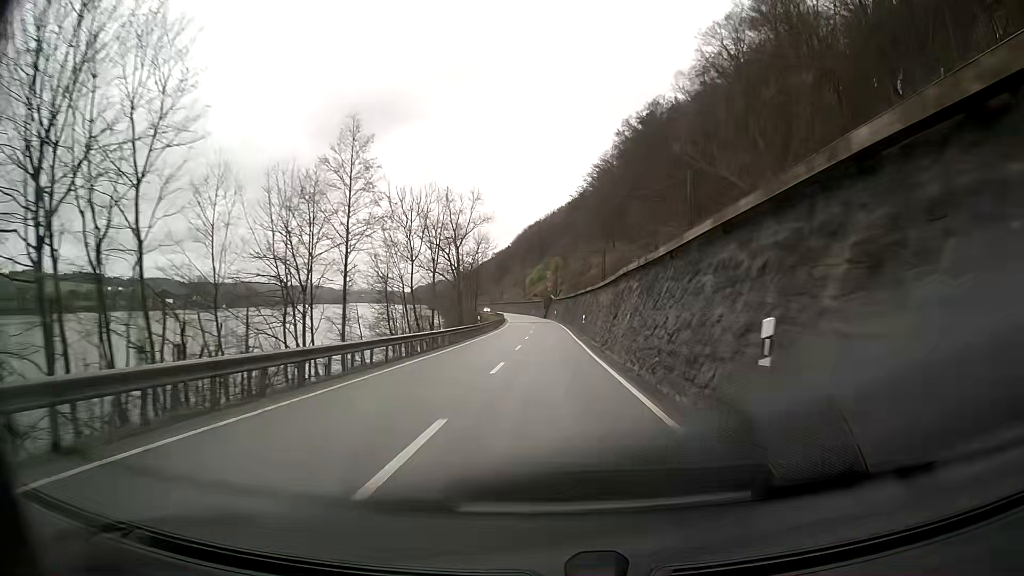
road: primary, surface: asphalt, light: Day
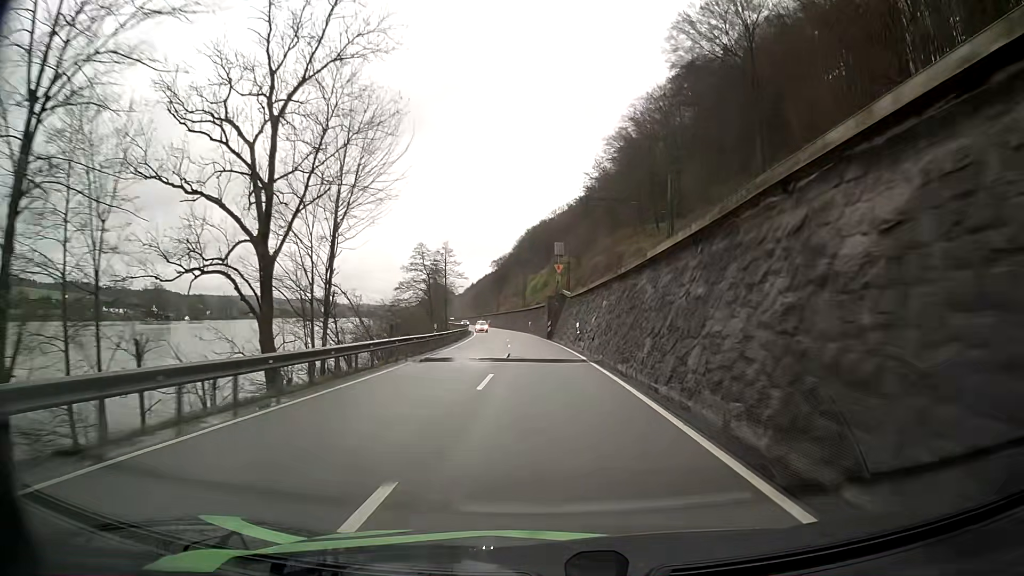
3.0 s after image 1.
(+0.1, +63.5) m; -1°
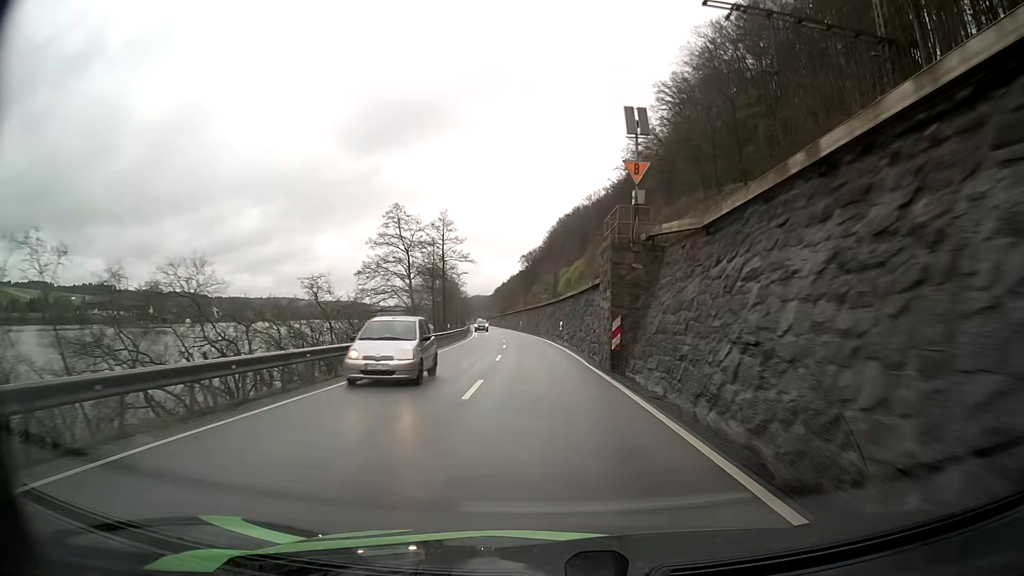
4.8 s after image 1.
(-0.7, +37.8) m; -3°
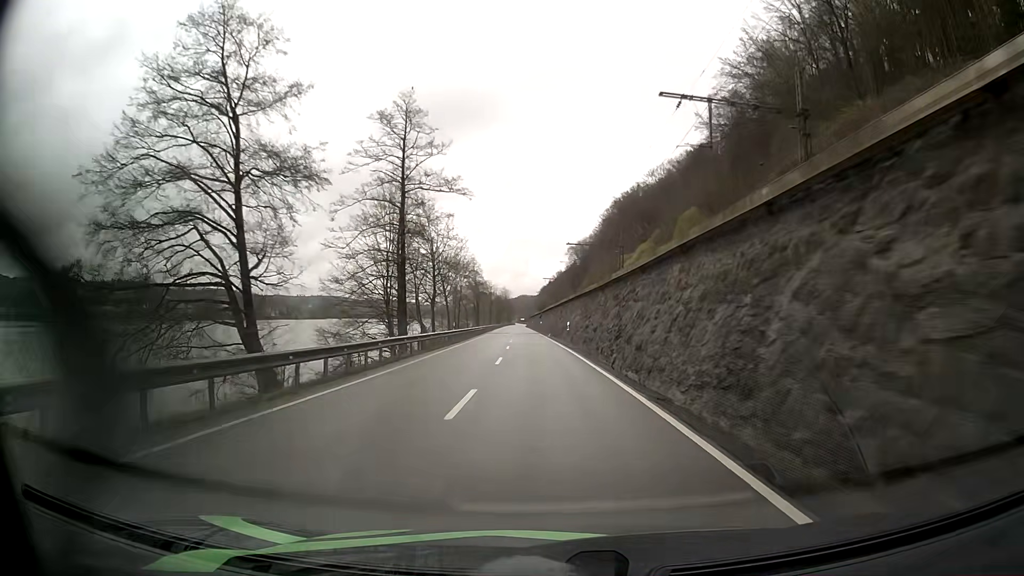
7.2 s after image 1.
(-1.8, +50.5) m; -4°
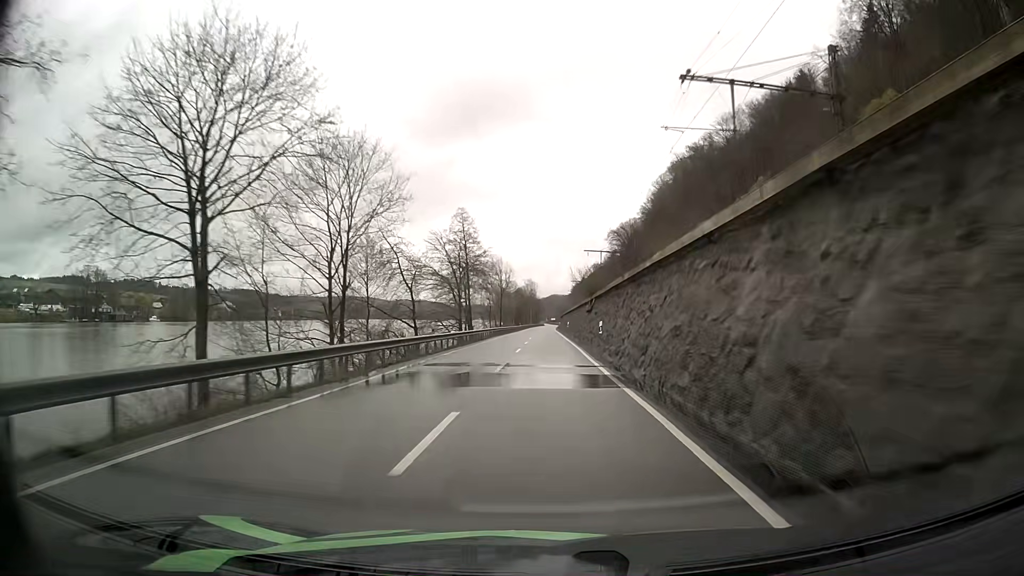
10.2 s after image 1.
(-2.2, +63.3) m; -3°
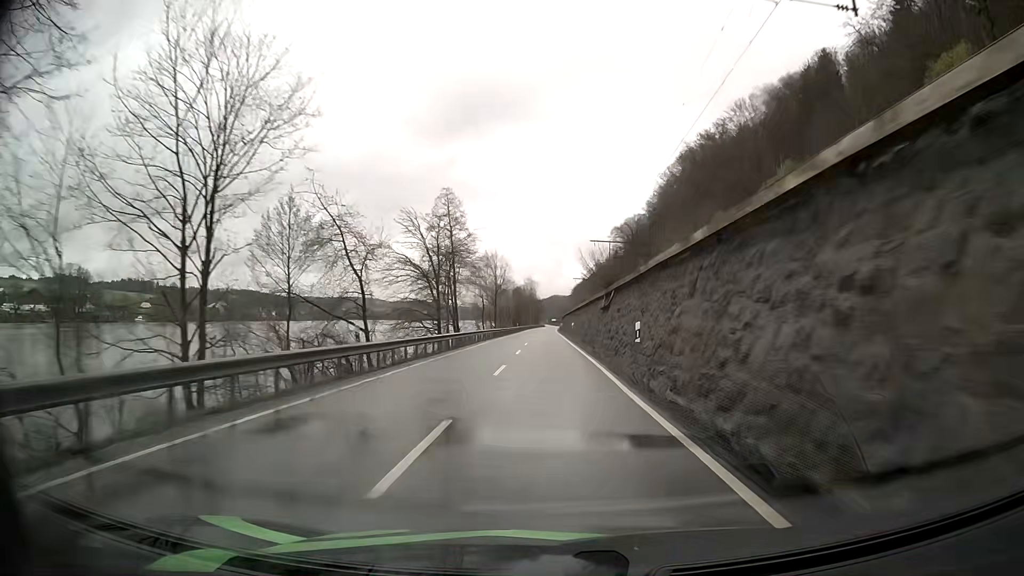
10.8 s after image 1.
(-0.1, +12.7) m; 0°
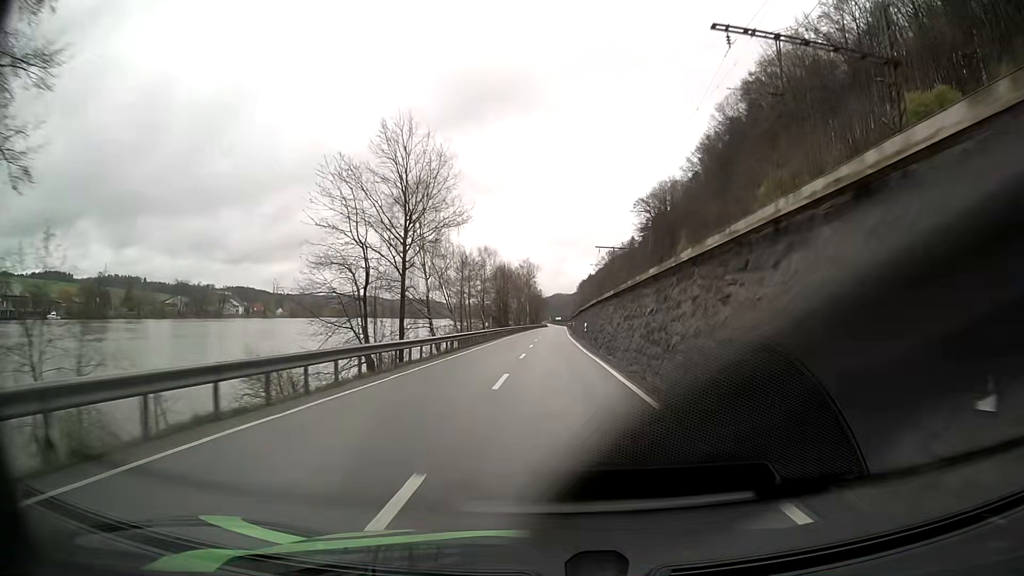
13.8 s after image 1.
(-0.1, +63.3) m; 0°
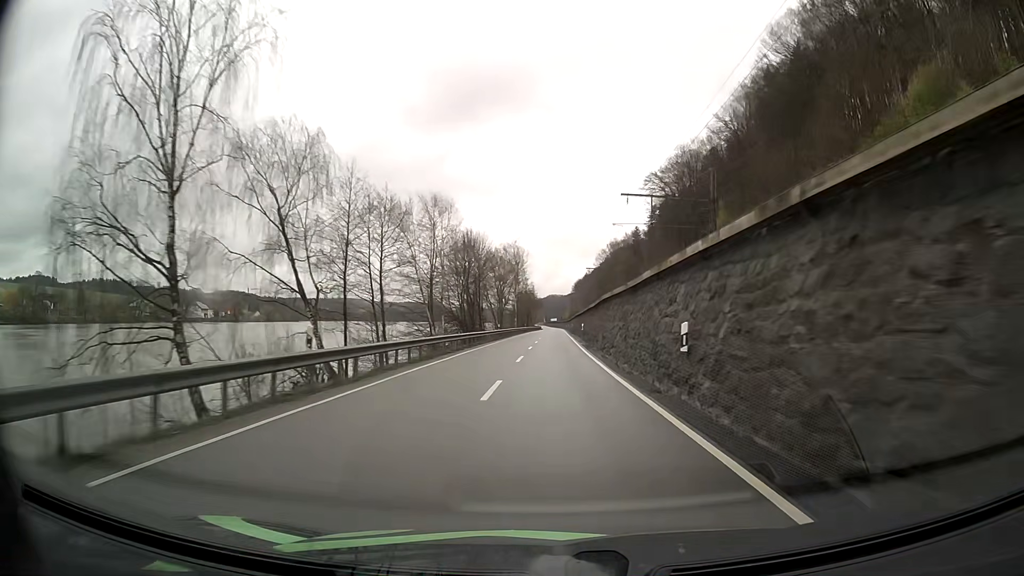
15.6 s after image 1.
(+0.1, +38.1) m; 0°
(0, +10) (0, +20) (0, +30) (0, +40) (0, +50) (+1, +60) (+1, +70) (+1, +80) (+1, +90) (+1, +100) m
